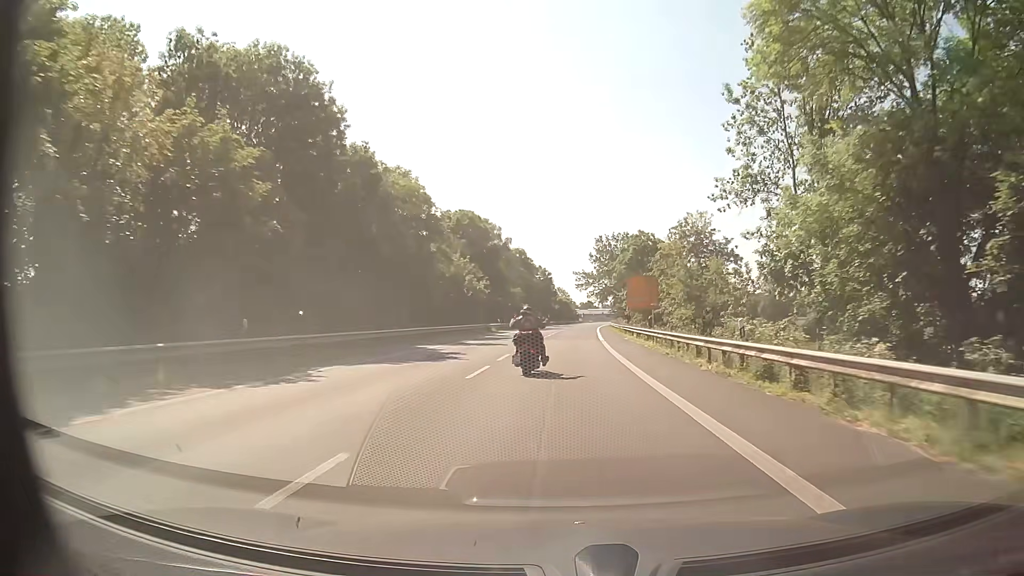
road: primary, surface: asphalt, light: Day
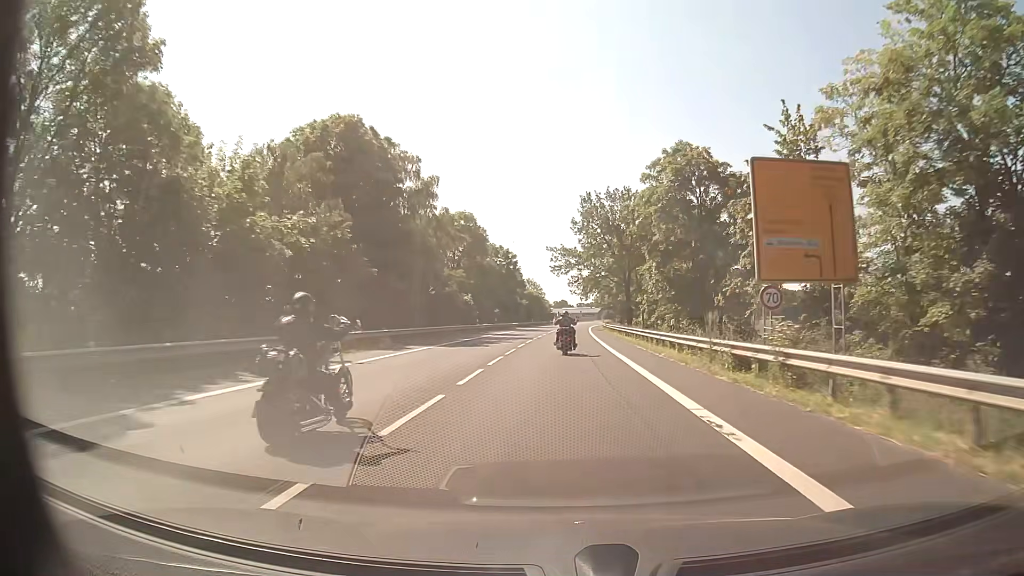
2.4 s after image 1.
(+1.0, +44.6) m; +3°
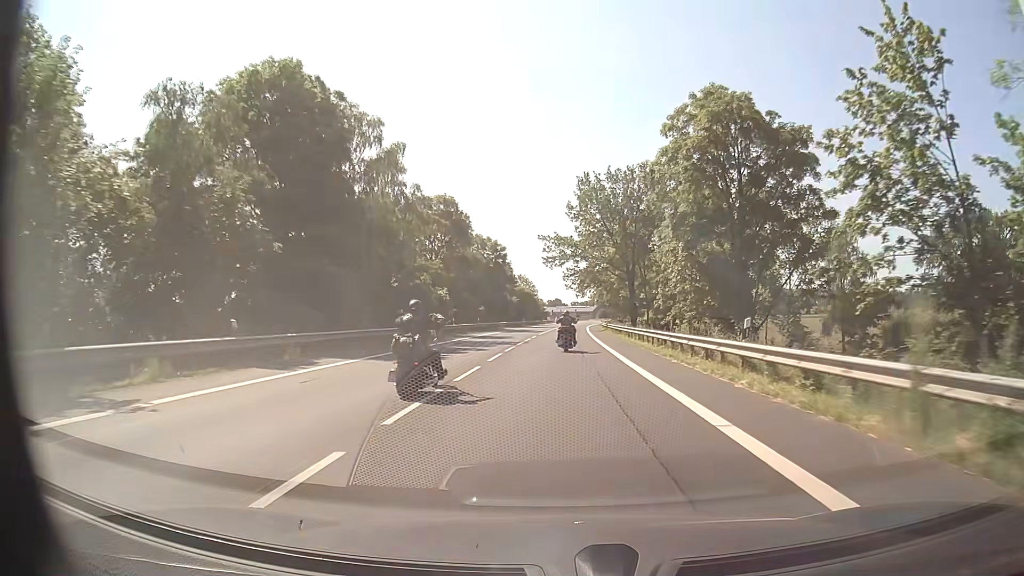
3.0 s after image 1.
(0.0, +11.2) m; 0°
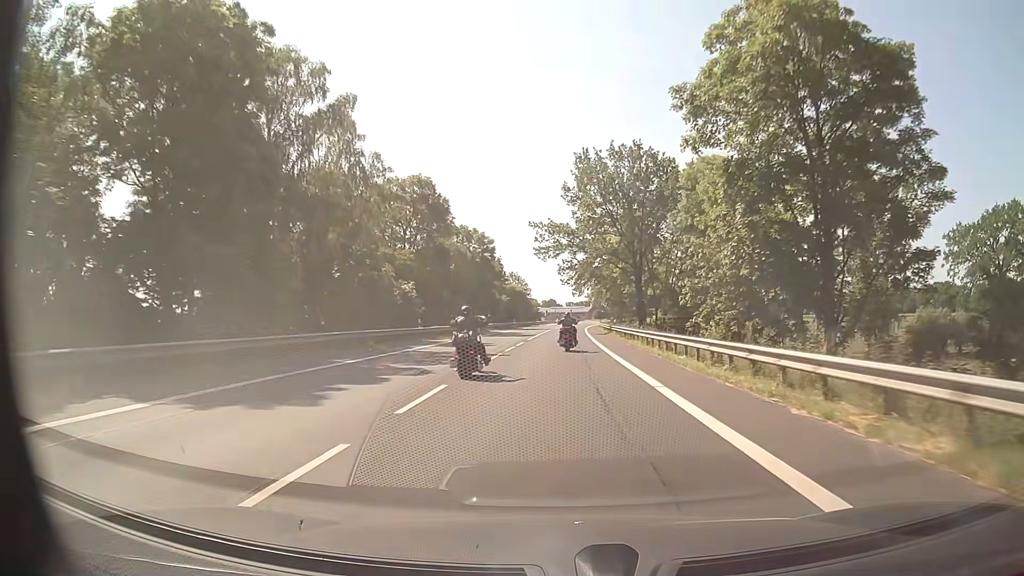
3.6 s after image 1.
(0.0, +11.1) m; 0°
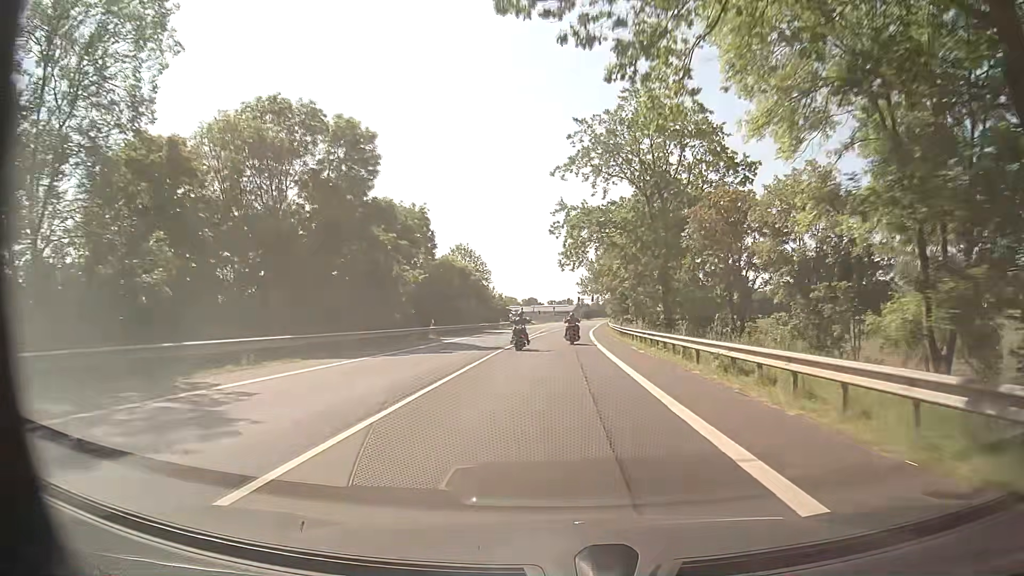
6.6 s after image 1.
(+0.9, +55.7) m; +2°
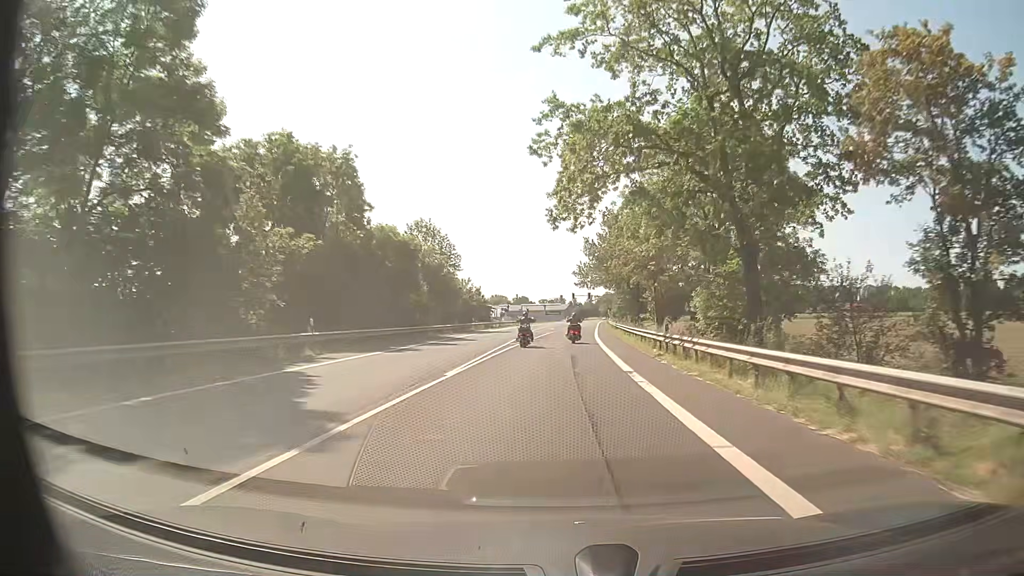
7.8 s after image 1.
(+0.1, +22.3) m; 0°
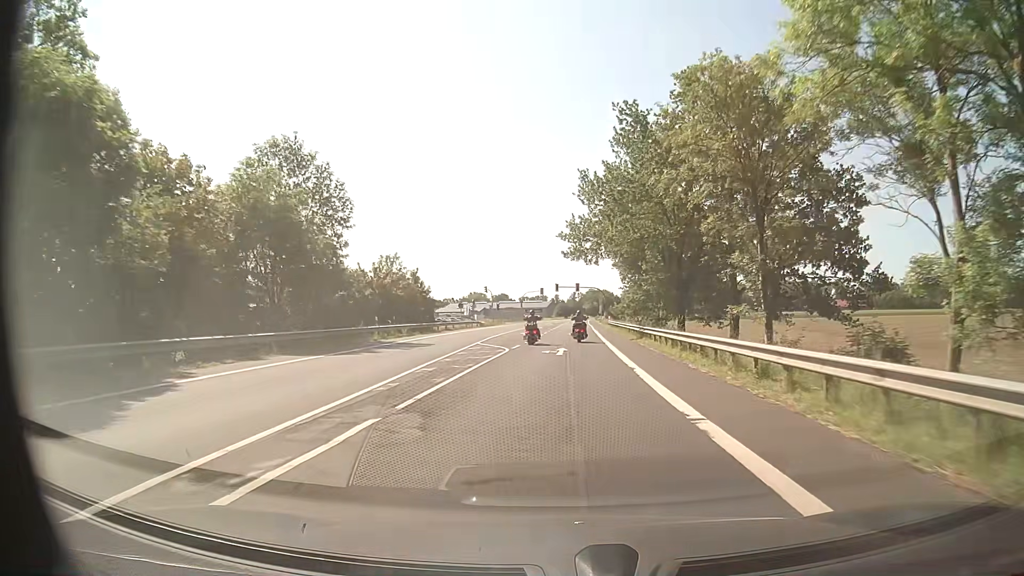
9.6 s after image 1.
(+0.5, +33.3) m; +2°
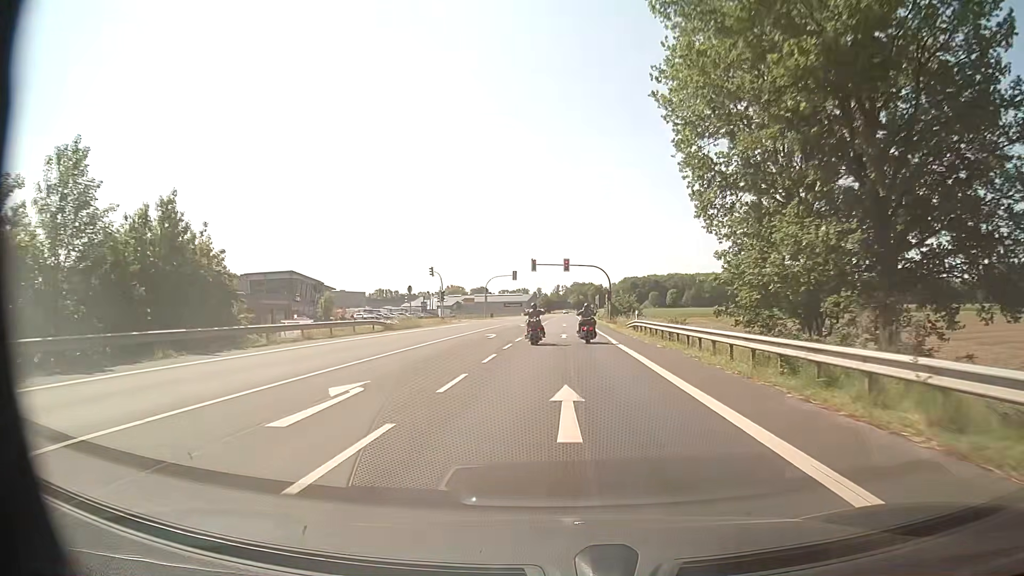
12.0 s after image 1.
(+0.4, +40.6) m; +1°
(0, +10) (0, +20) (0, +30) (0, +40) (0, +50) (0, +60) (+1, +70) (+1, +80) (+1, +90) (+1, +100) m
